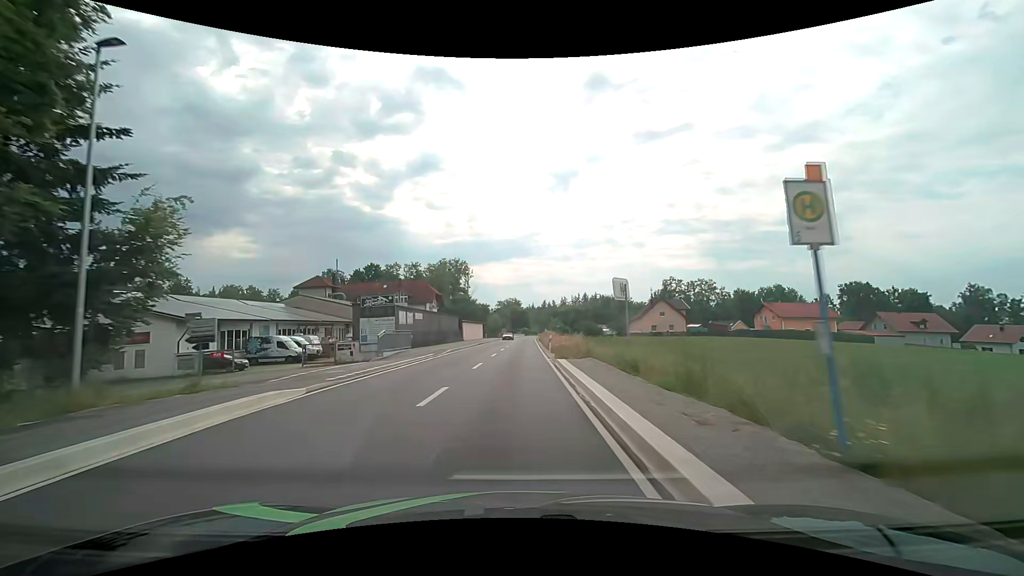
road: tertiary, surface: asphalt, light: Day
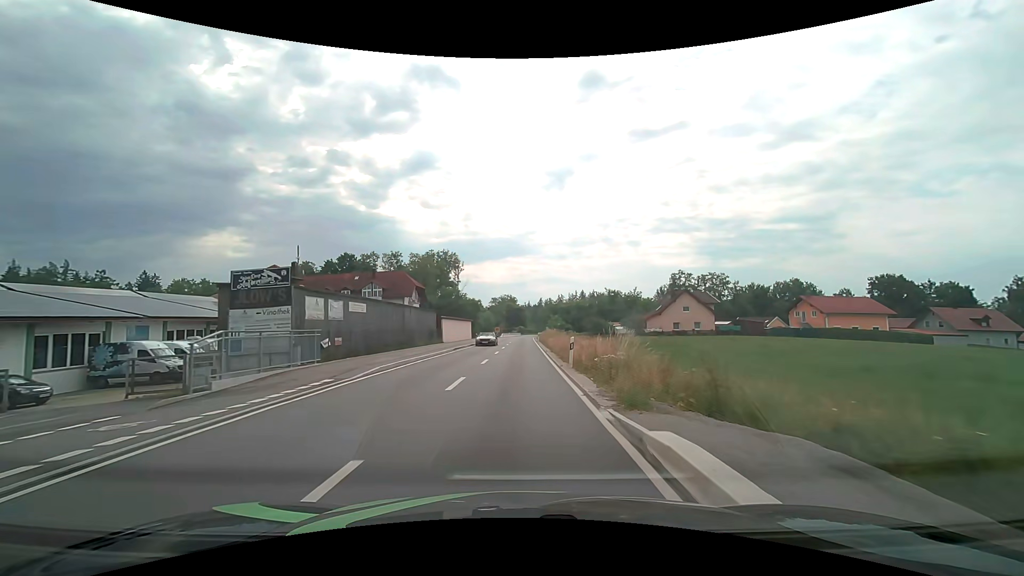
(+0.2, +15.8) m; +1°
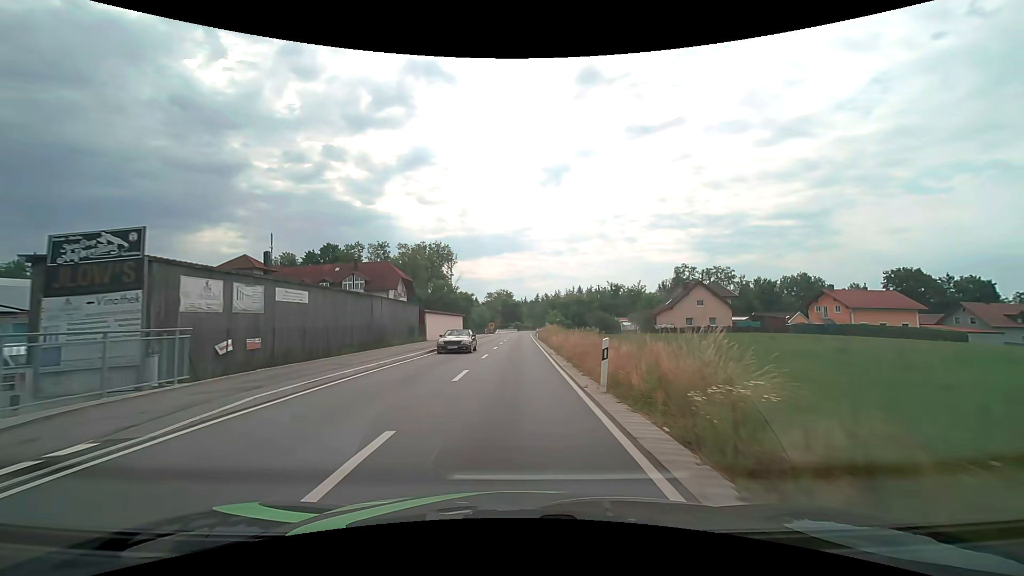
(0.0, +7.8) m; +1°
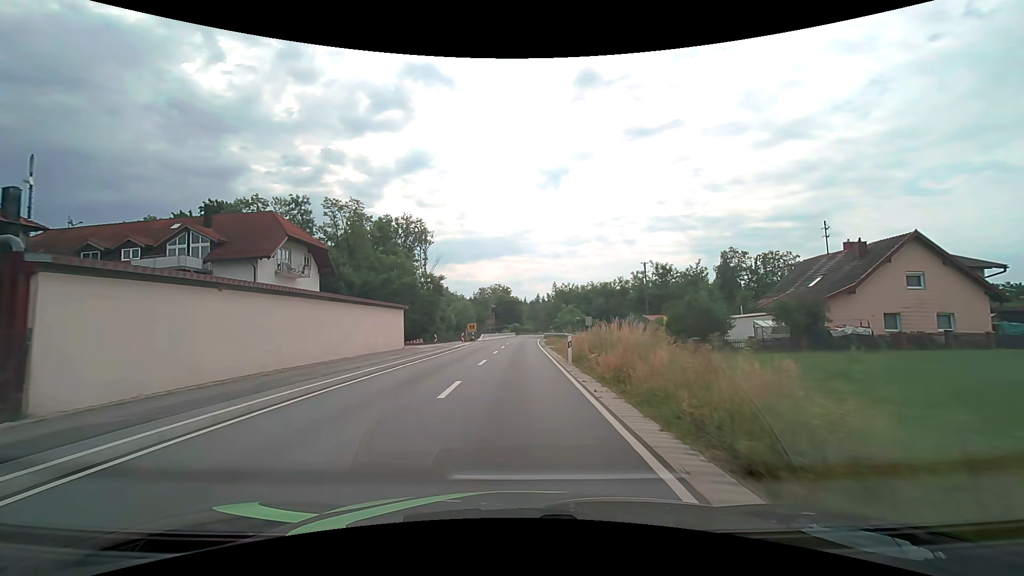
(+0.1, +38.7) m; 0°
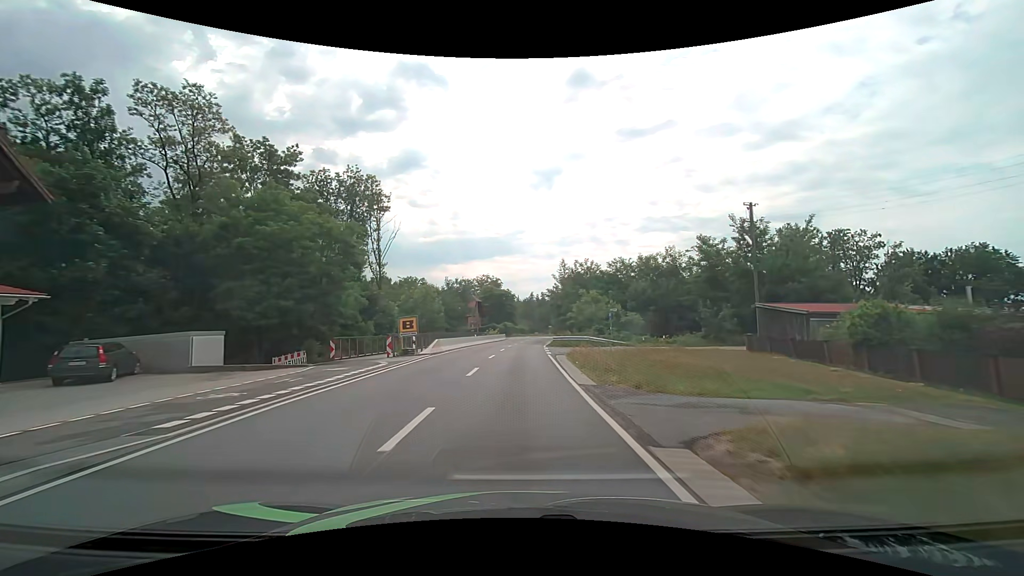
(+0.2, +31.2) m; +1°
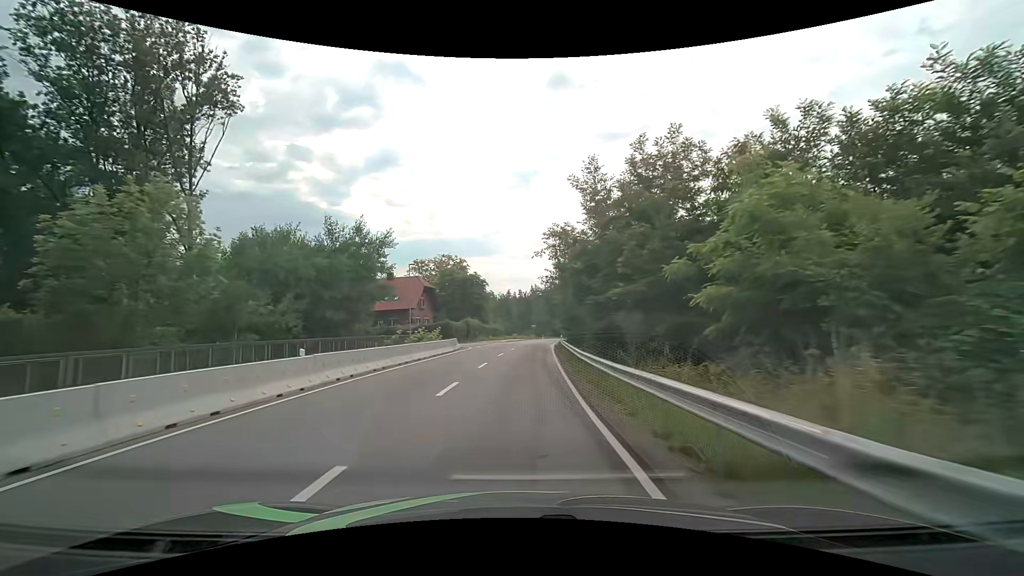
(+0.7, +39.4) m; +3°
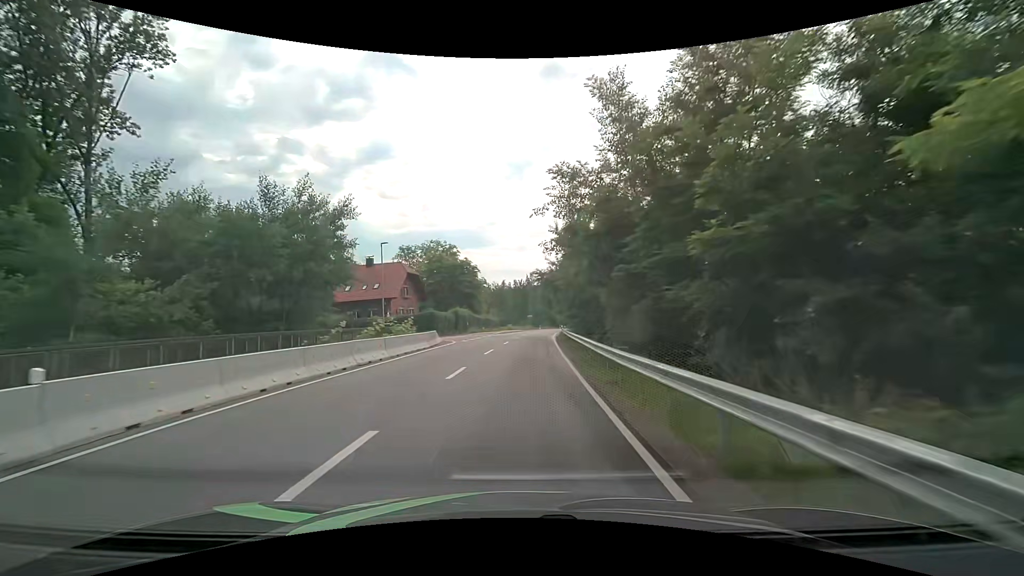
(0.0, +7.8) m; +1°
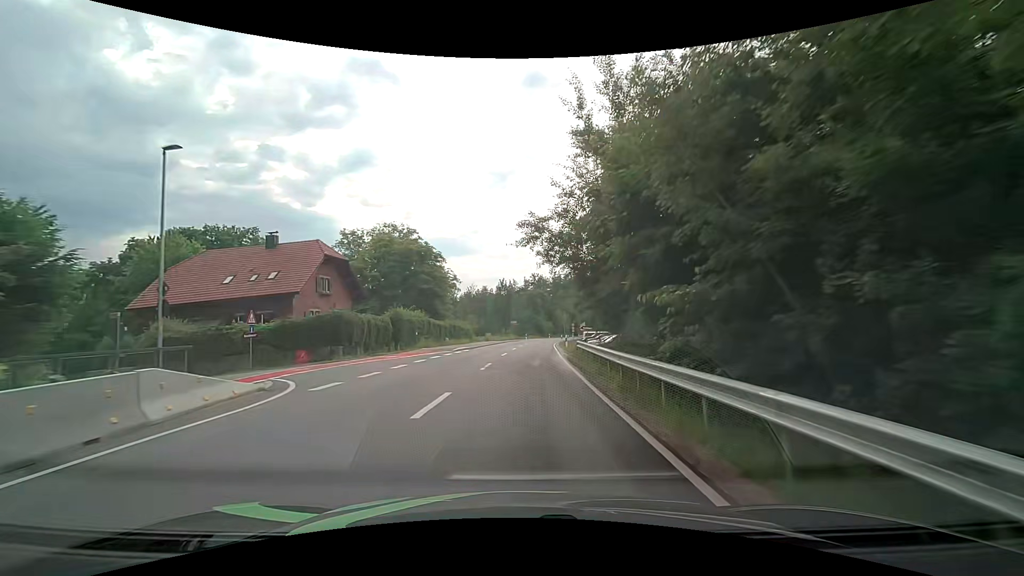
(+0.3, +22.9) m; +2°
(0, +10) (0, +20) (+1, +30) (+1, +40) (+2, +50) (+3, +60) (+3, +70) (+5, +80) (+6, +90) (+8, +100) m
